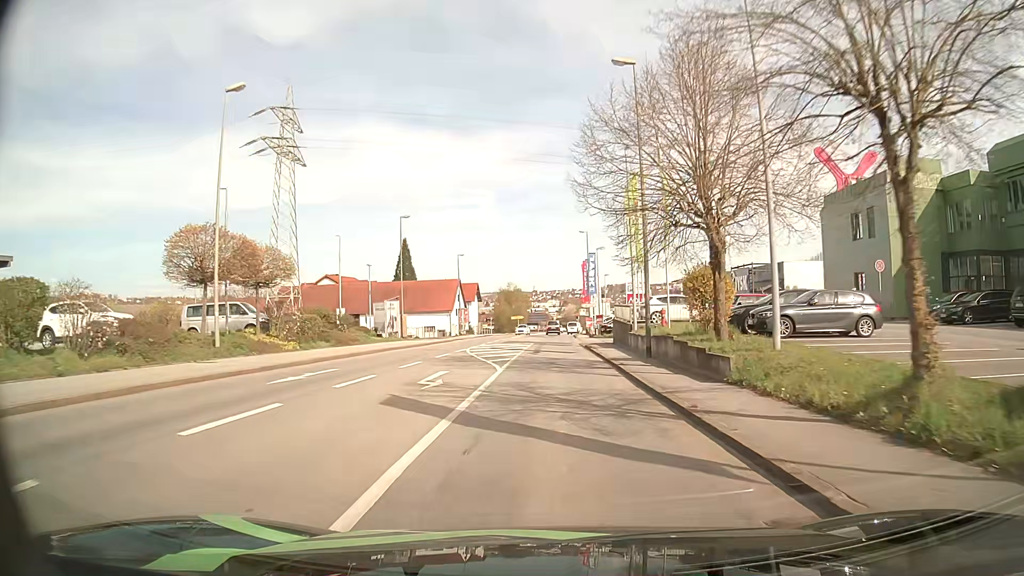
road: tertiary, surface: asphalt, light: Day
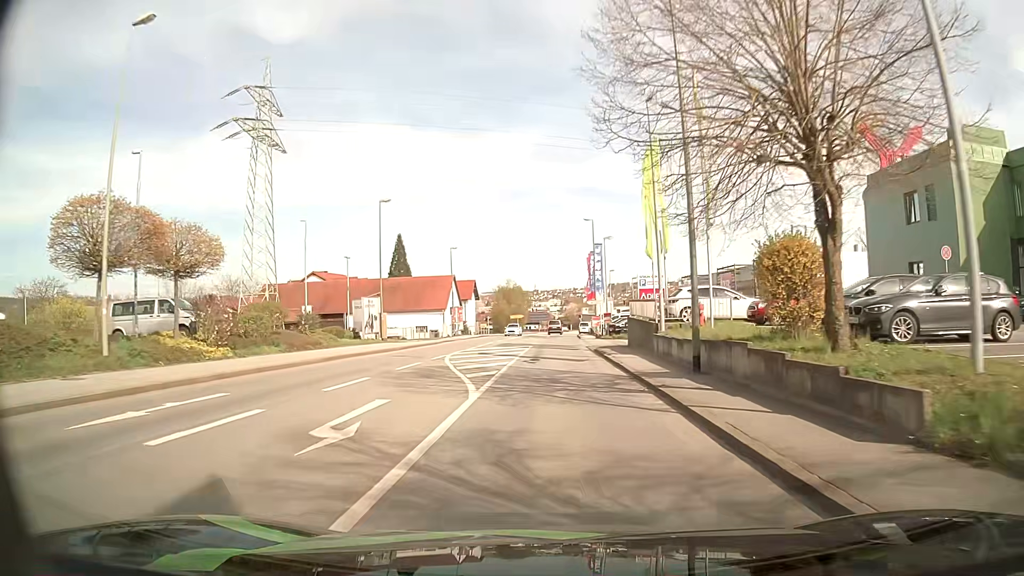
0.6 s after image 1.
(0.0, +7.0) m; 0°
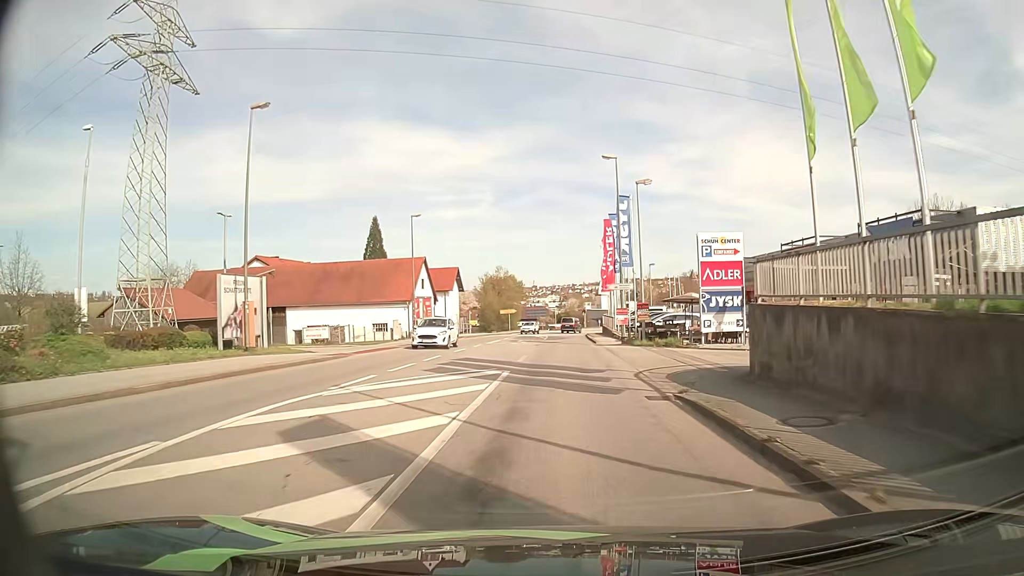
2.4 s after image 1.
(+0.1, +21.2) m; +1°
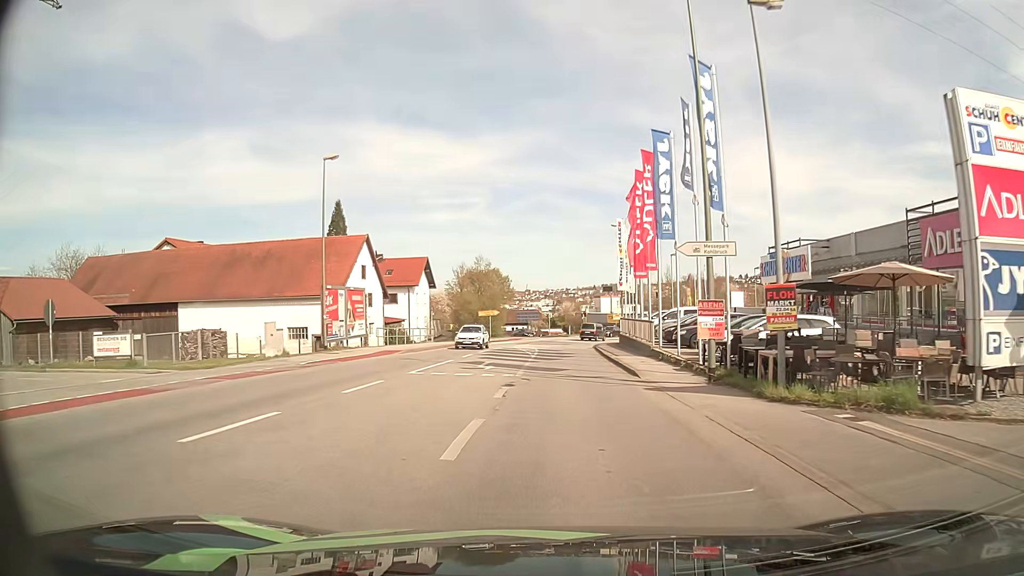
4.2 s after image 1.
(0.0, +20.9) m; 0°
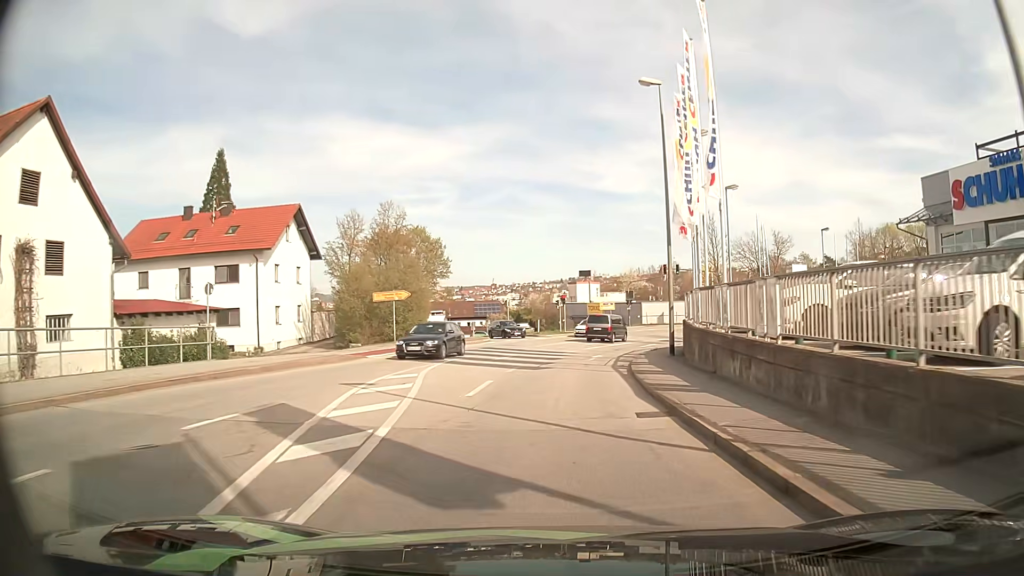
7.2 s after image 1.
(+0.9, +33.6) m; +3°
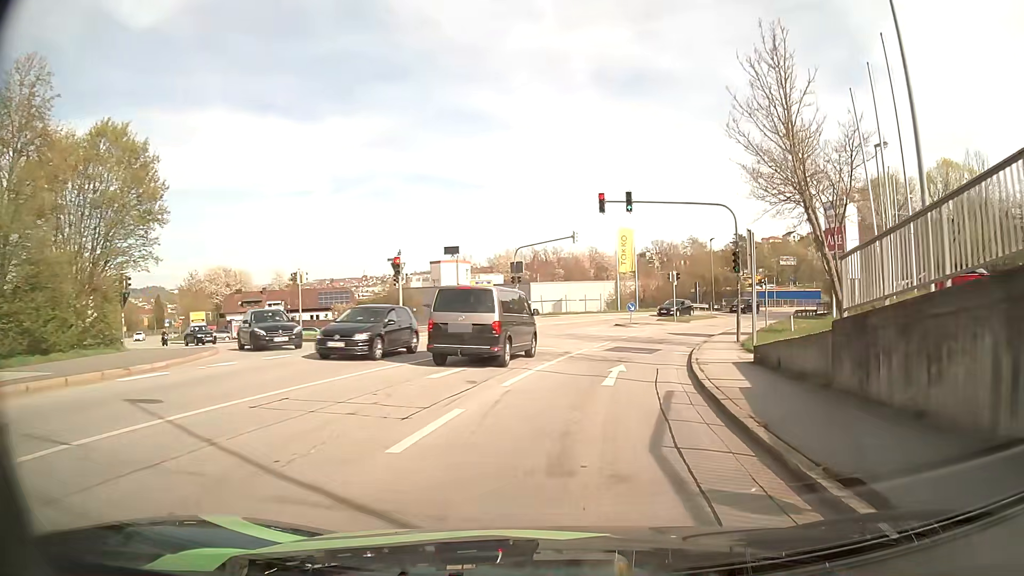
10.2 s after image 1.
(+2.0, +29.5) m; +11°
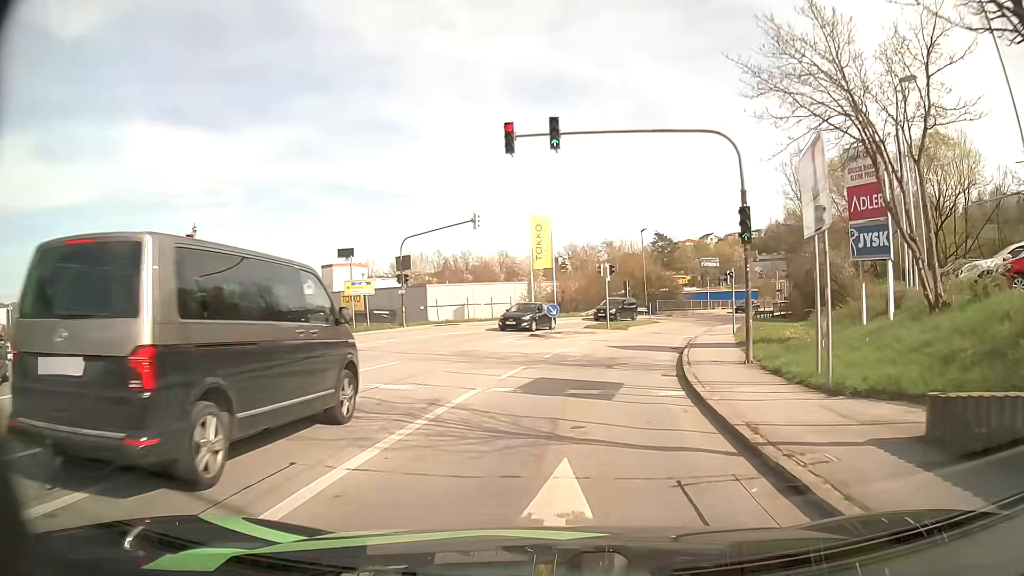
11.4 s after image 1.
(+0.7, +11.6) m; +7°
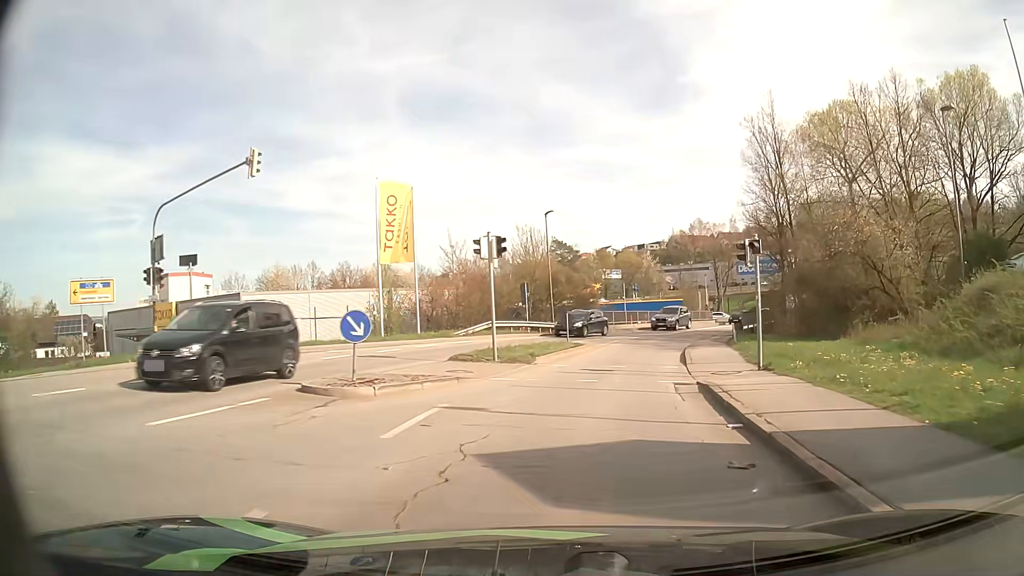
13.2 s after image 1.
(+1.4, +18.2) m; +9°
(0, +10) (+2, +20) (+4, +30) (+7, +39) (+12, +48) (+16, +57) (+22, +65) (+27, +74) (+31, +83) (+35, +92) m
